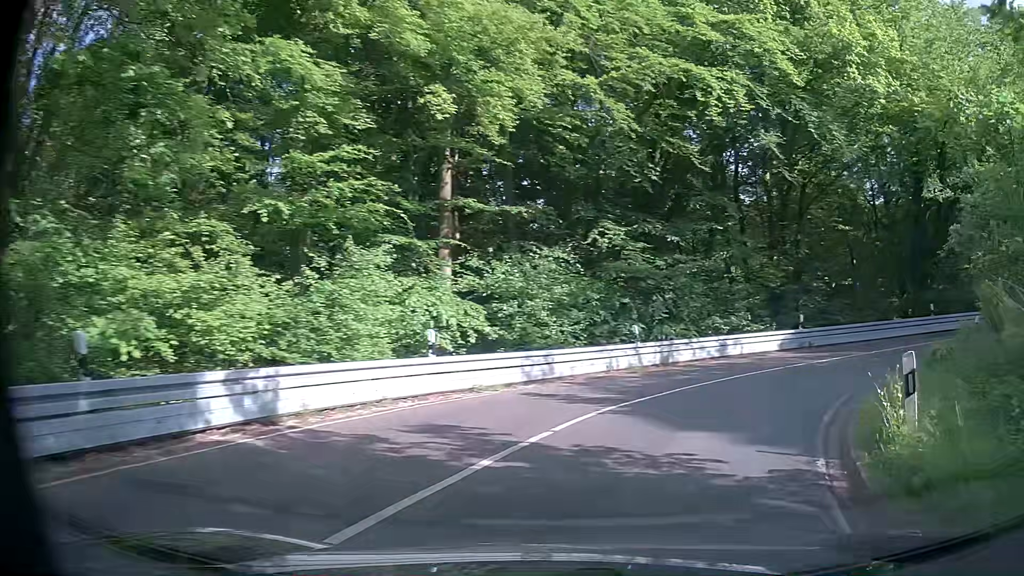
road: secondary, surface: asphalt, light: Day
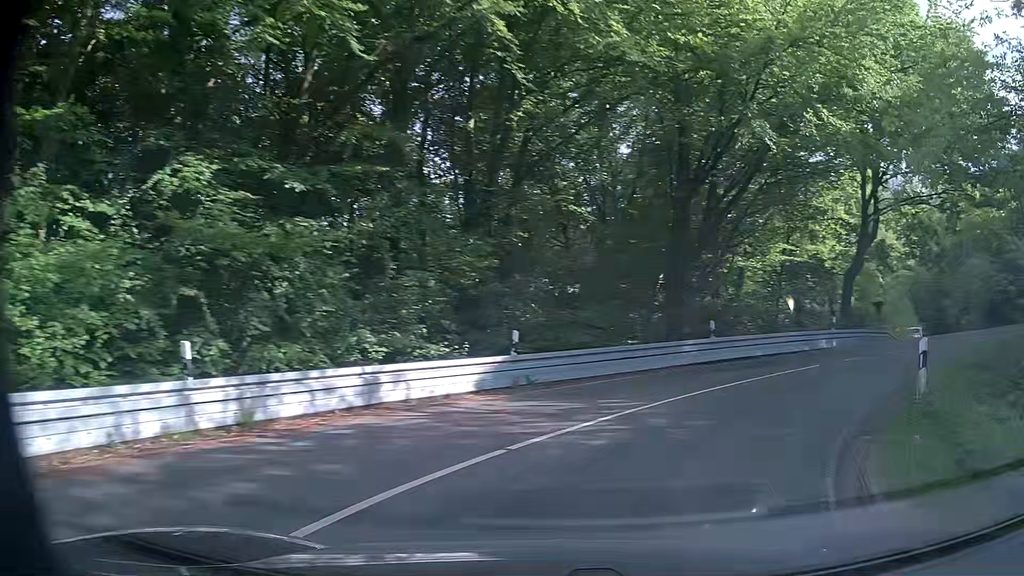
(+2.1, +10.6) m; +23°
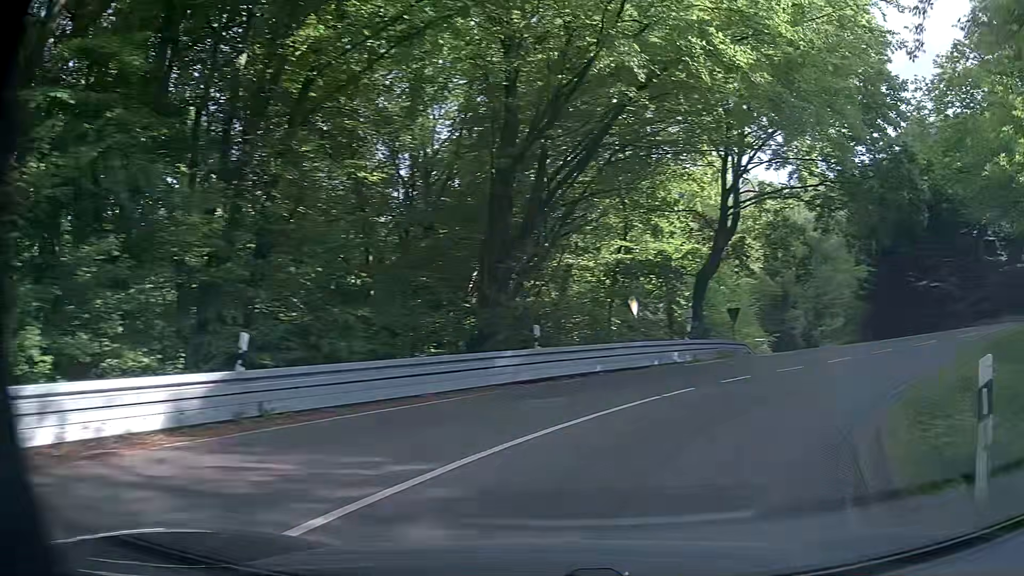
(+0.7, +5.3) m; +17°
